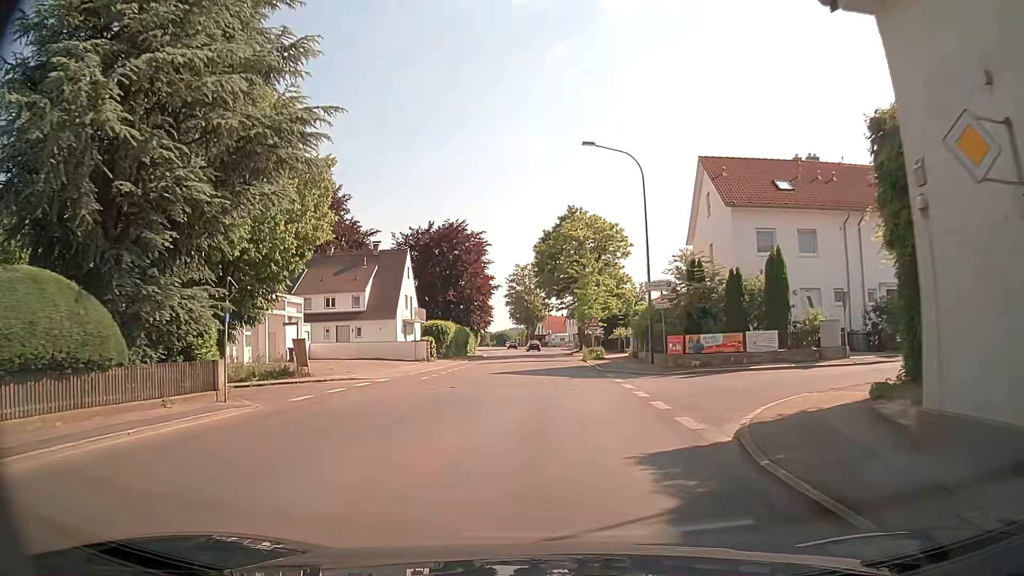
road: tertiary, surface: asphalt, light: Day
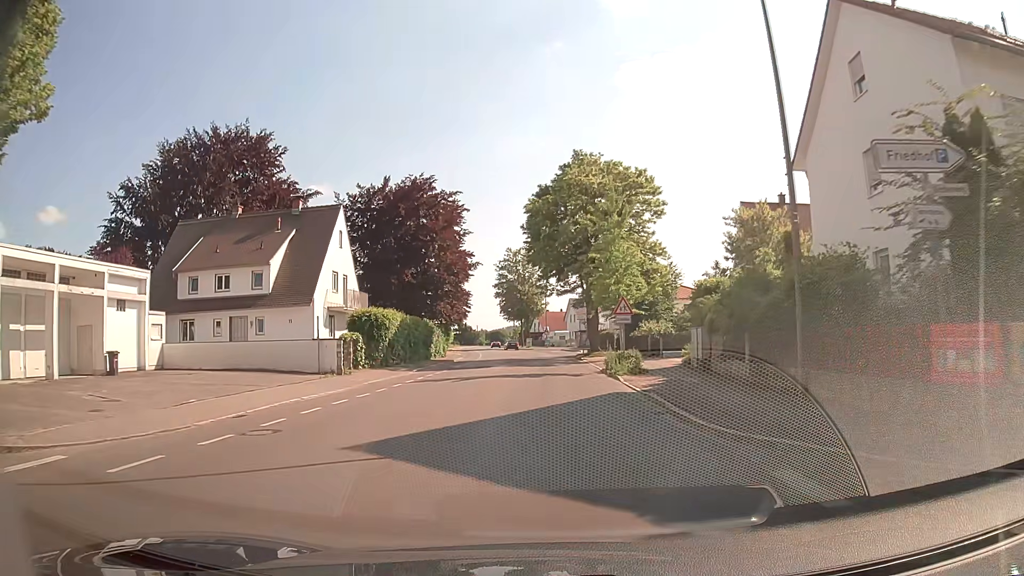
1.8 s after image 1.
(-0.1, +19.9) m; 0°
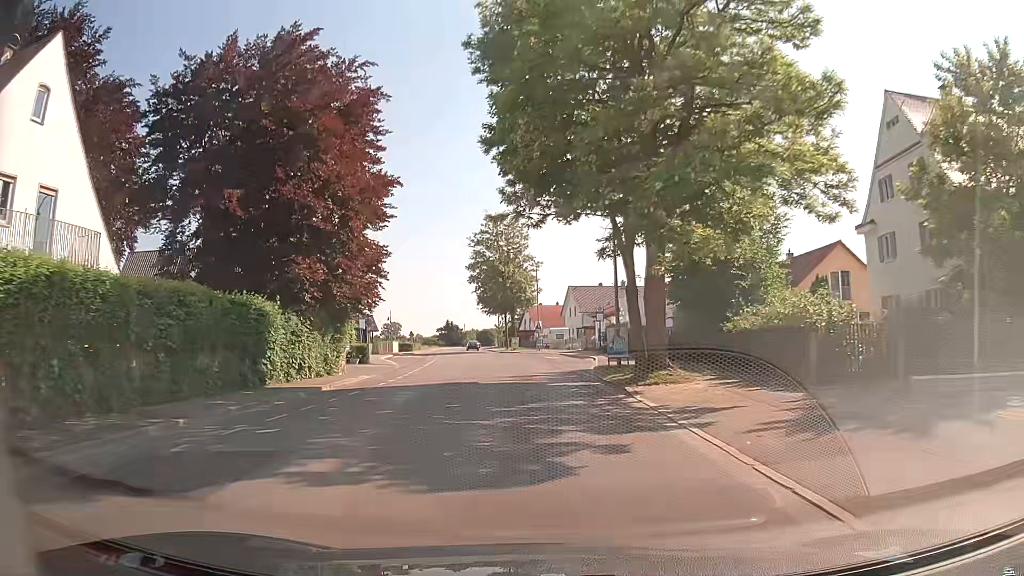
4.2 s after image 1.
(+0.1, +27.6) m; 0°
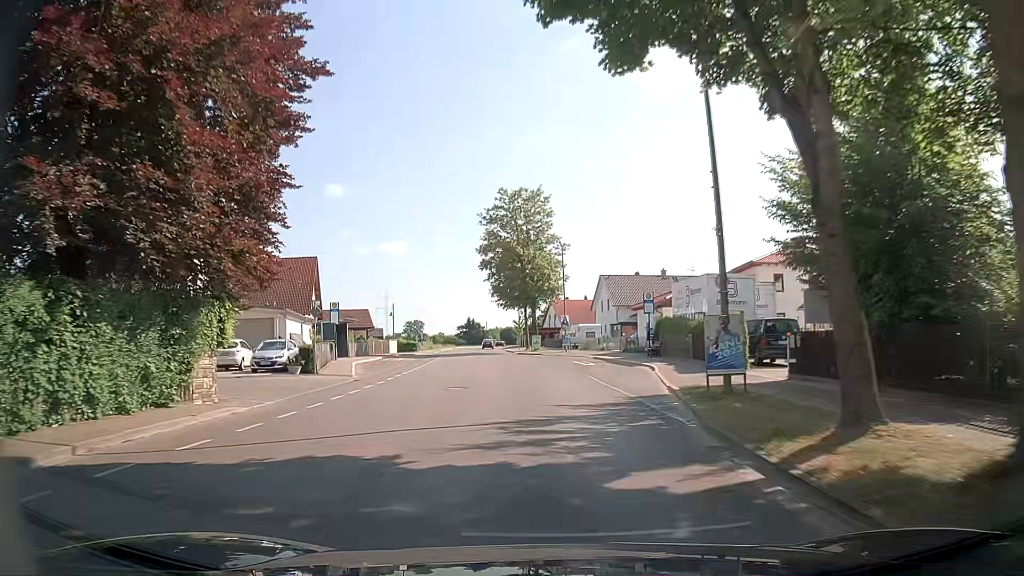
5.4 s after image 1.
(-0.2, +14.0) m; -2°
